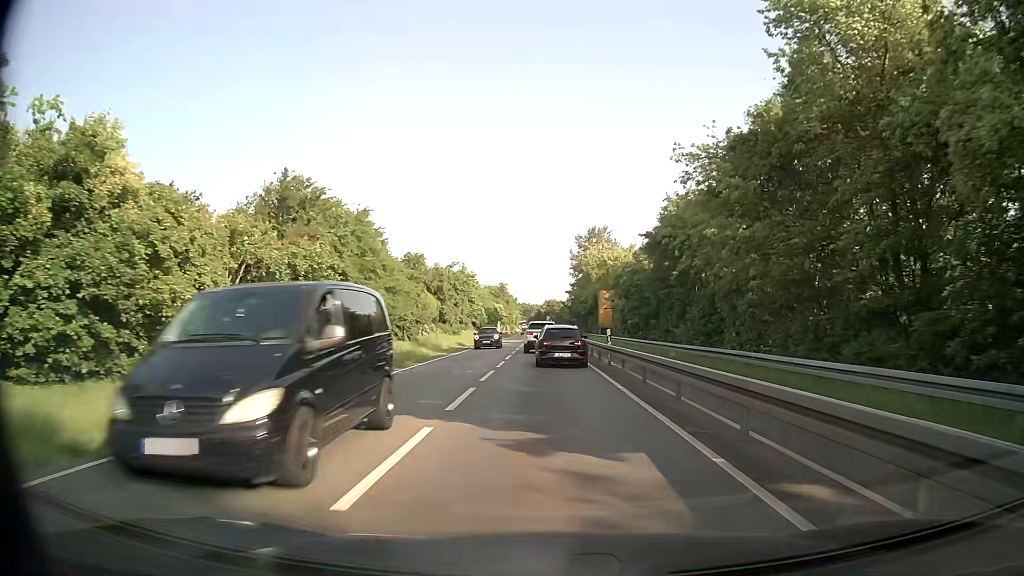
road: tertiary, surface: asphalt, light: Day
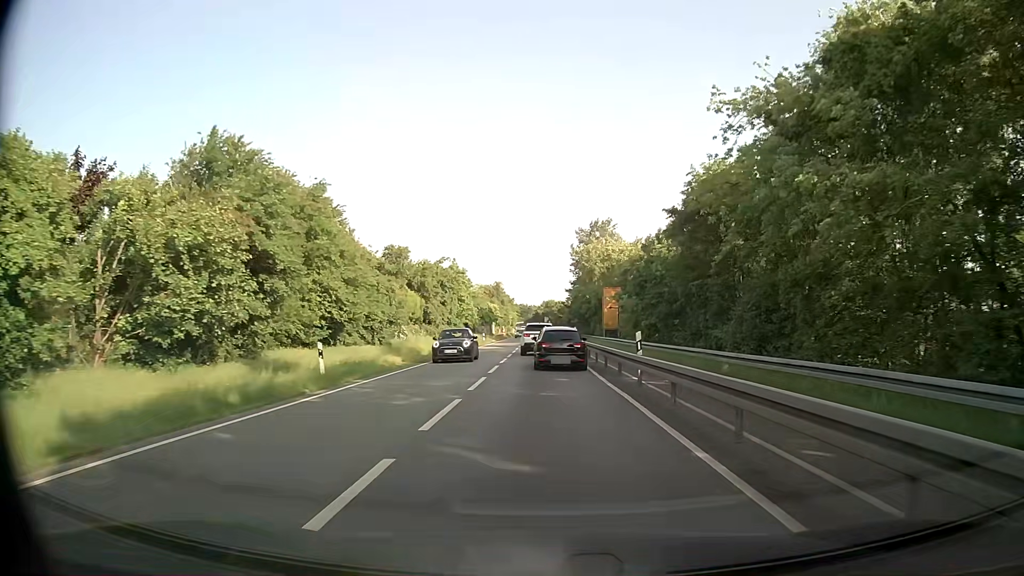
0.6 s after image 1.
(0.0, +7.9) m; -1°
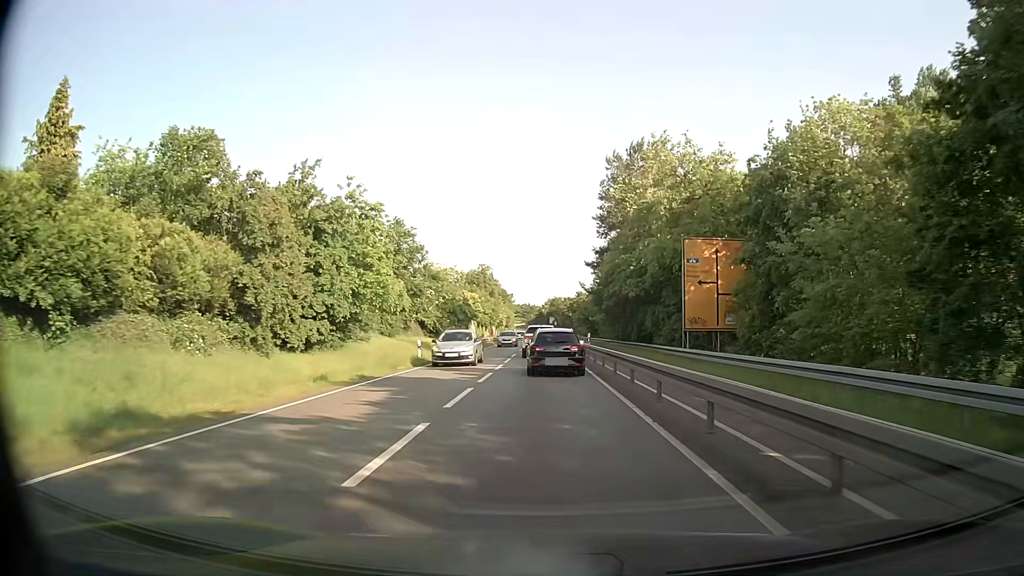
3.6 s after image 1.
(+0.1, +39.2) m; 0°
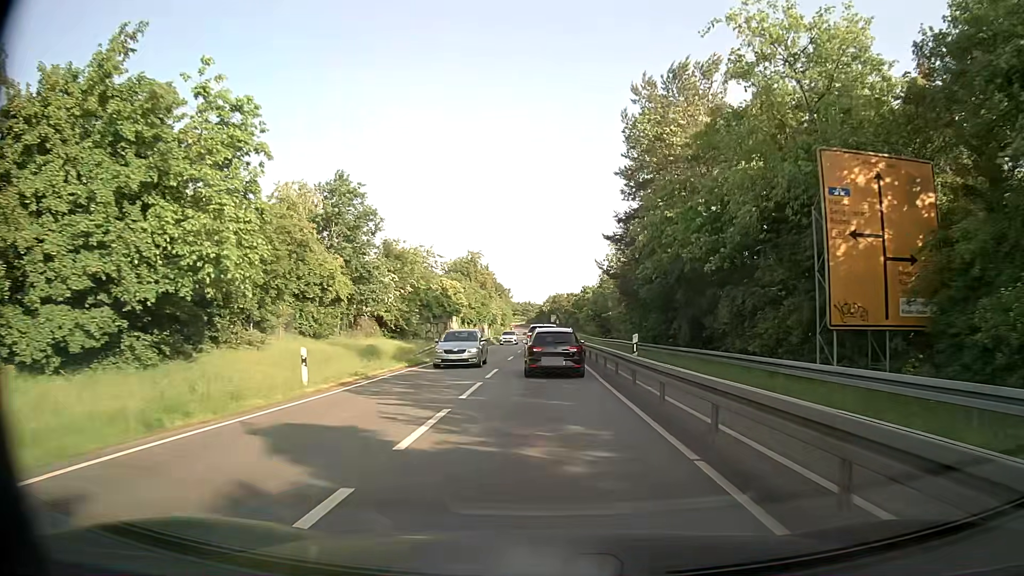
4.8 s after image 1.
(0.0, +16.3) m; 0°
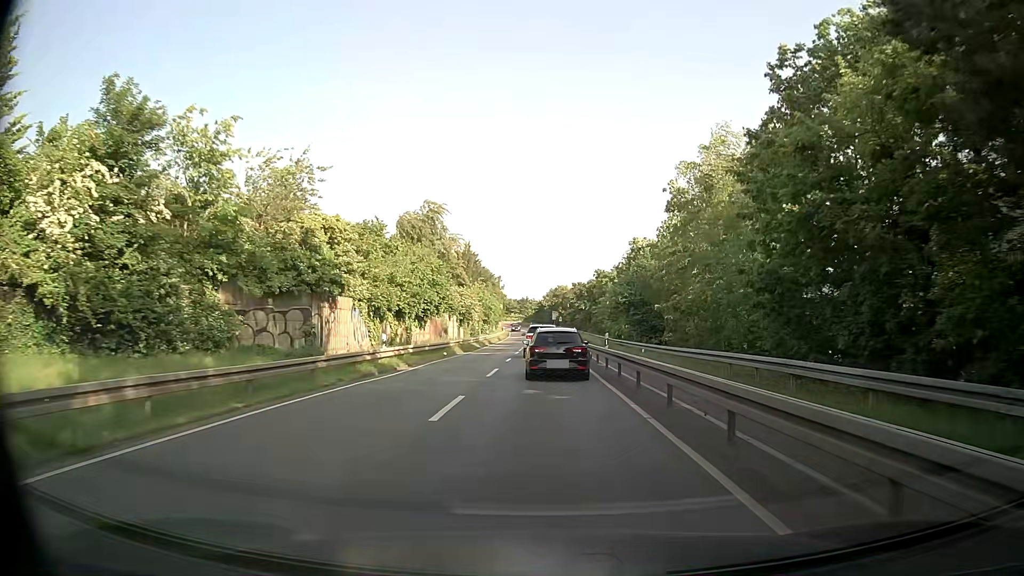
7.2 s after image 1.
(0.0, +33.0) m; 0°
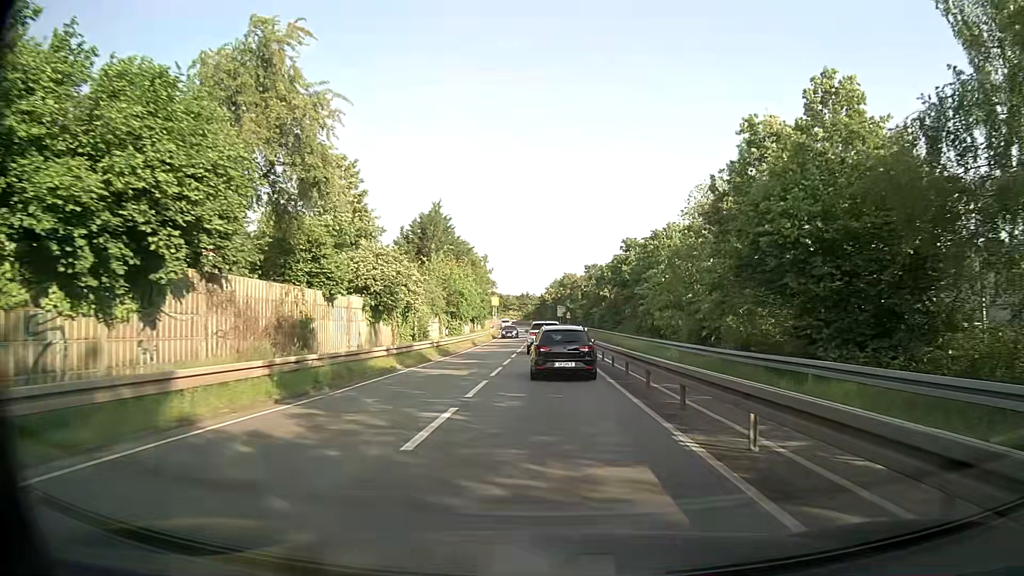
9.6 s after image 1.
(-0.1, +32.6) m; -1°
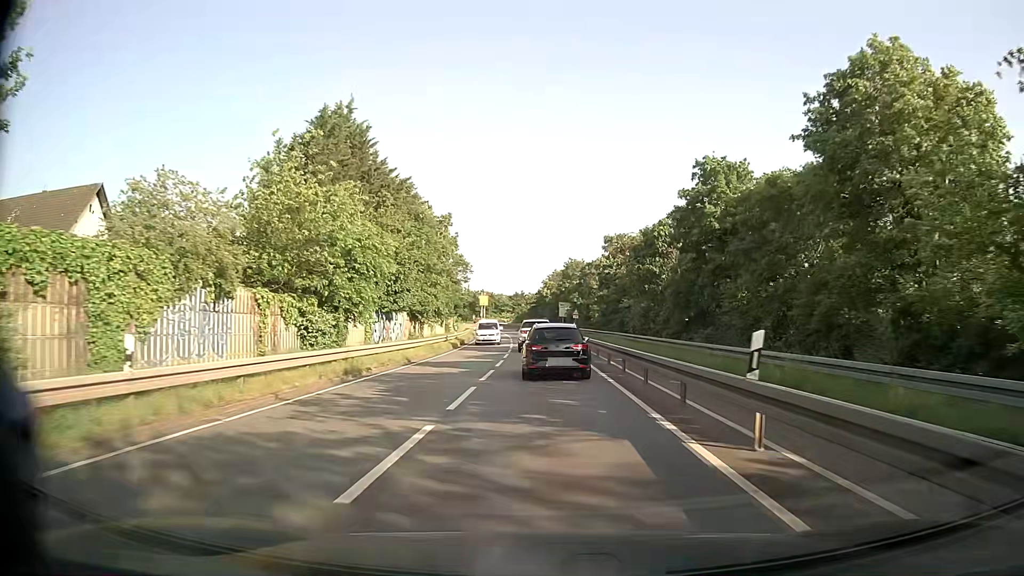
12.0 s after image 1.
(+0.3, +32.4) m; +1°
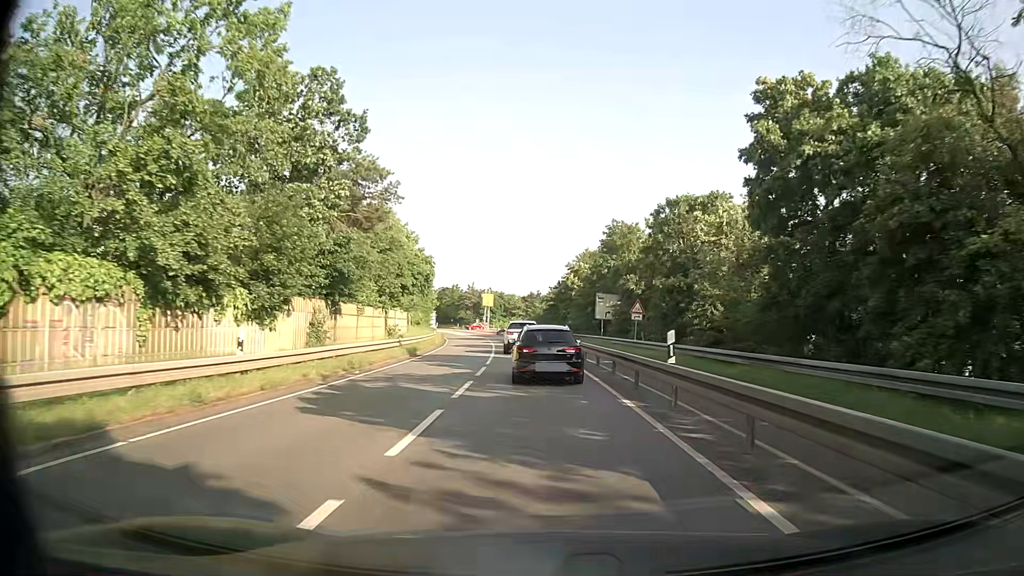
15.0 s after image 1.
(-0.3, +40.2) m; -2°
(0, +10) (0, +20) (-1, +30) (-1, +40) (-2, +50) (-3, +60) (-4, +70) (-6, +80) (-7, +90) (-9, +99) m
